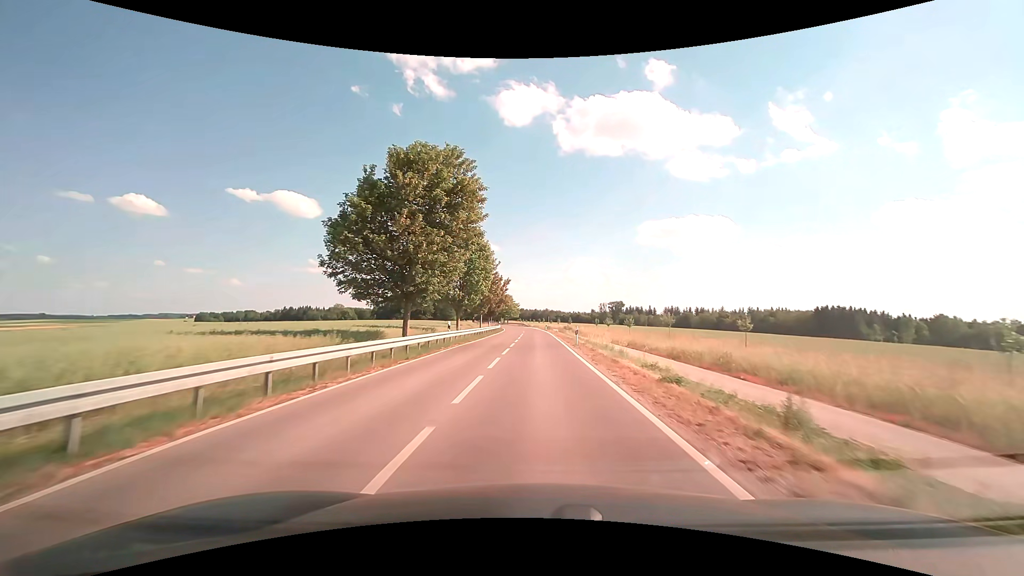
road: tertiary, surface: asphalt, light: Day
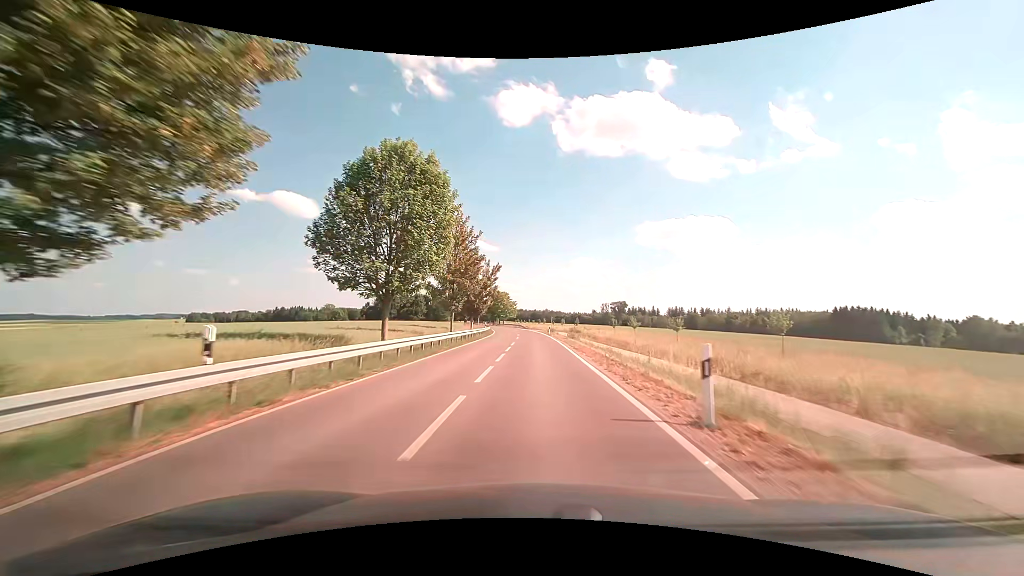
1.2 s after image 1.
(0.0, +21.3) m; 0°
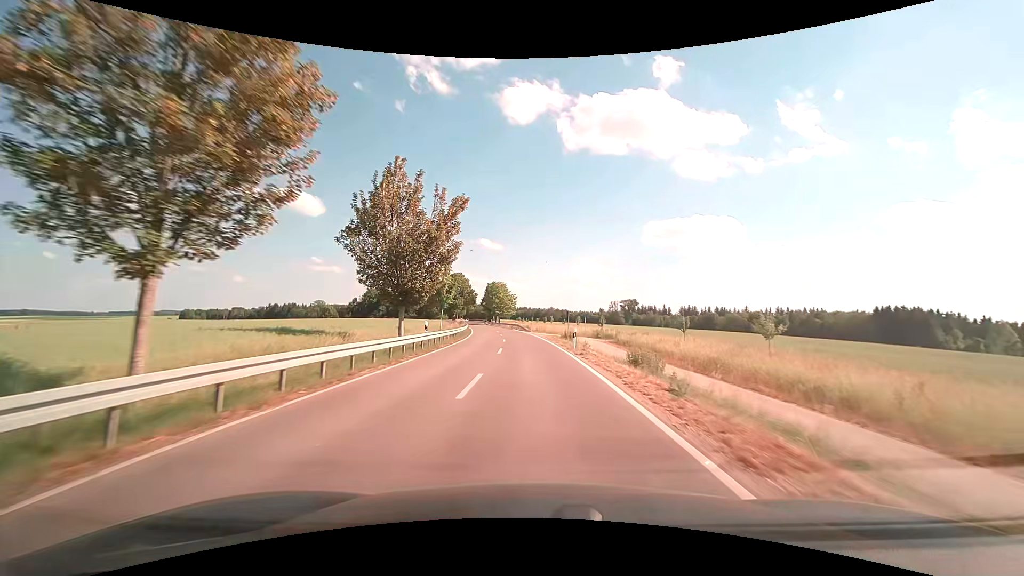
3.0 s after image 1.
(0.0, +32.6) m; -1°
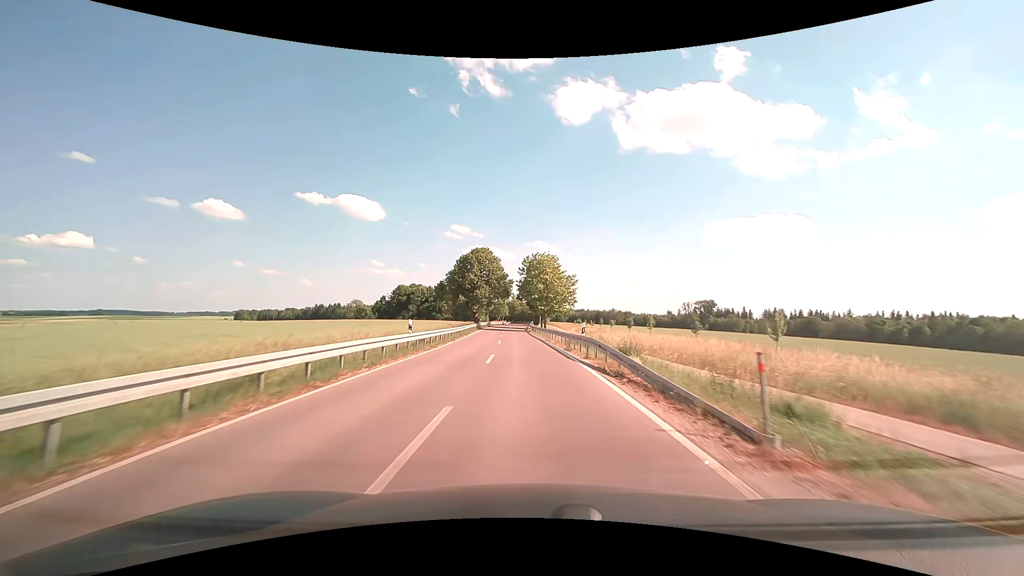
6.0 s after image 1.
(-2.0, +53.1) m; -6°
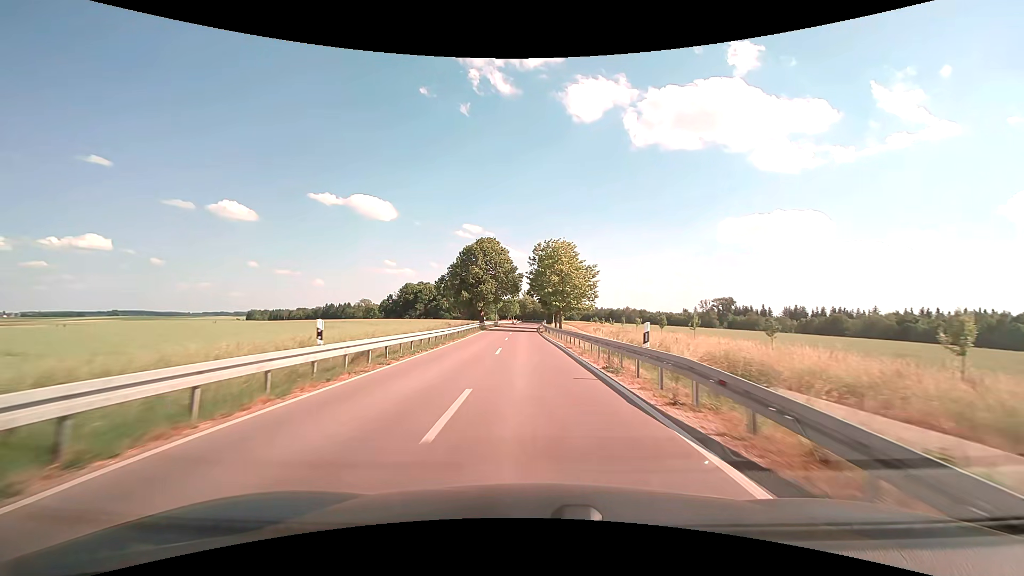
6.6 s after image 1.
(-0.1, +10.1) m; -1°
